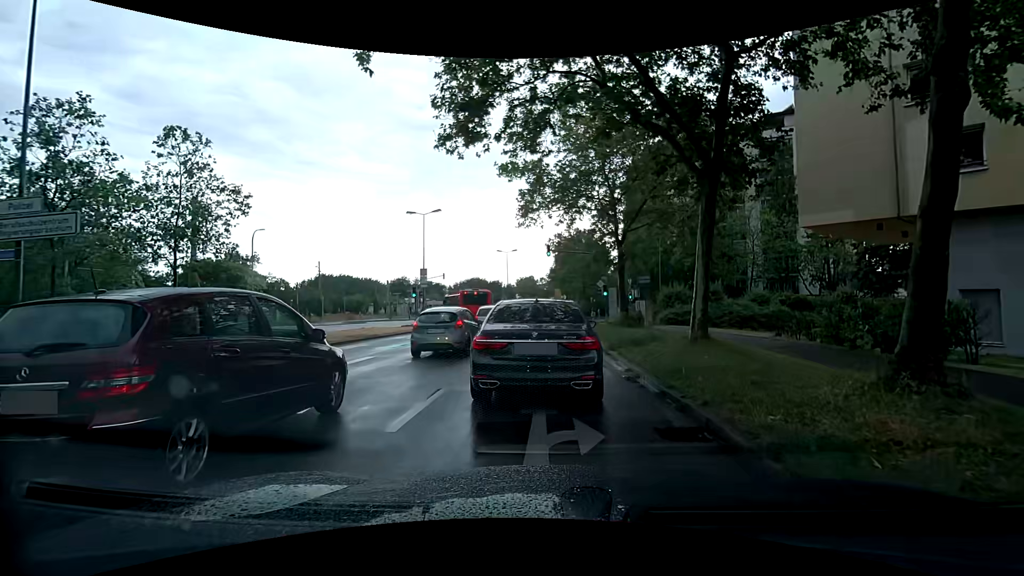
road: secondary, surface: asphalt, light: Day
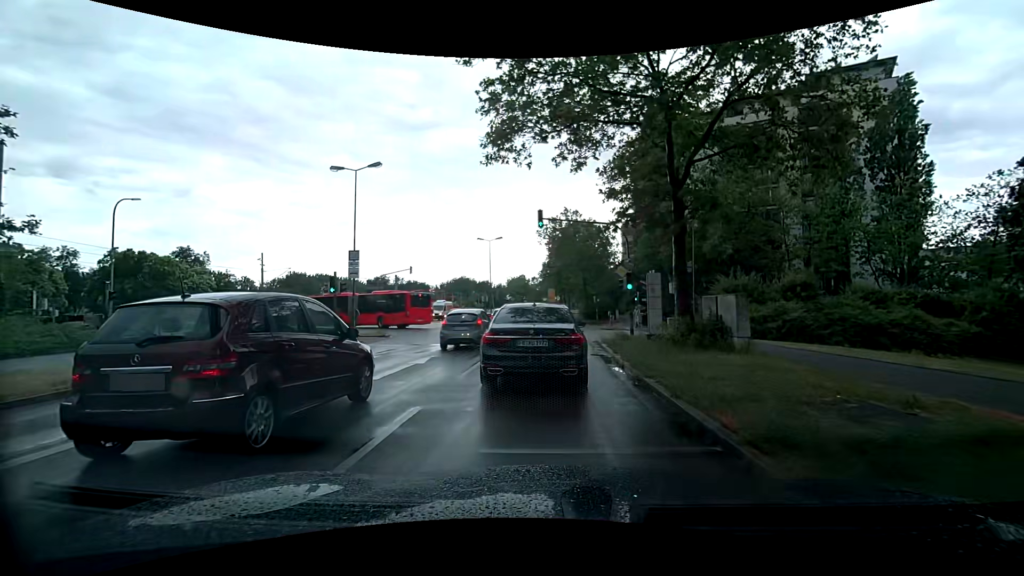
(+0.2, +13.9) m; +2°
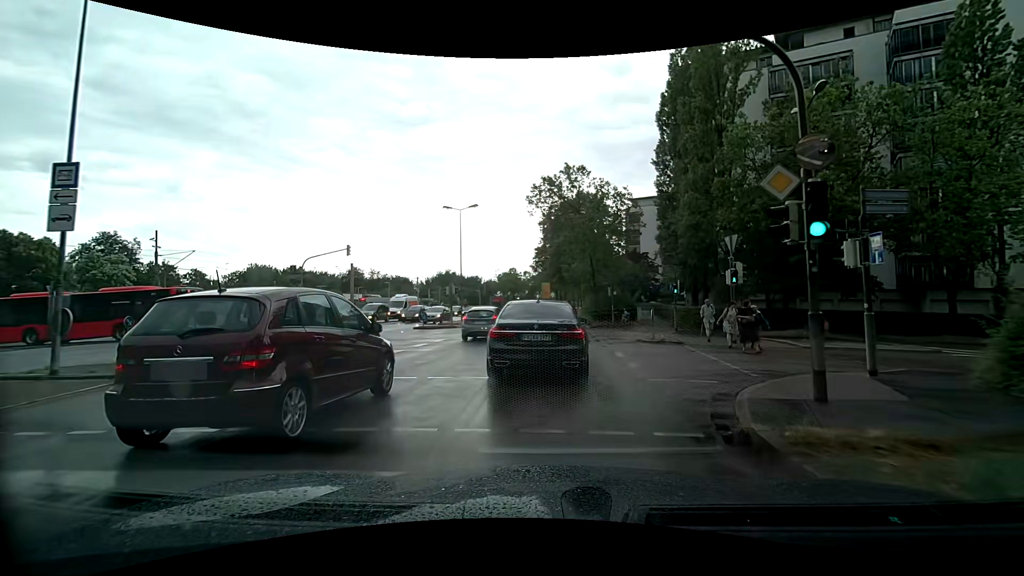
(0.0, +16.5) m; 0°
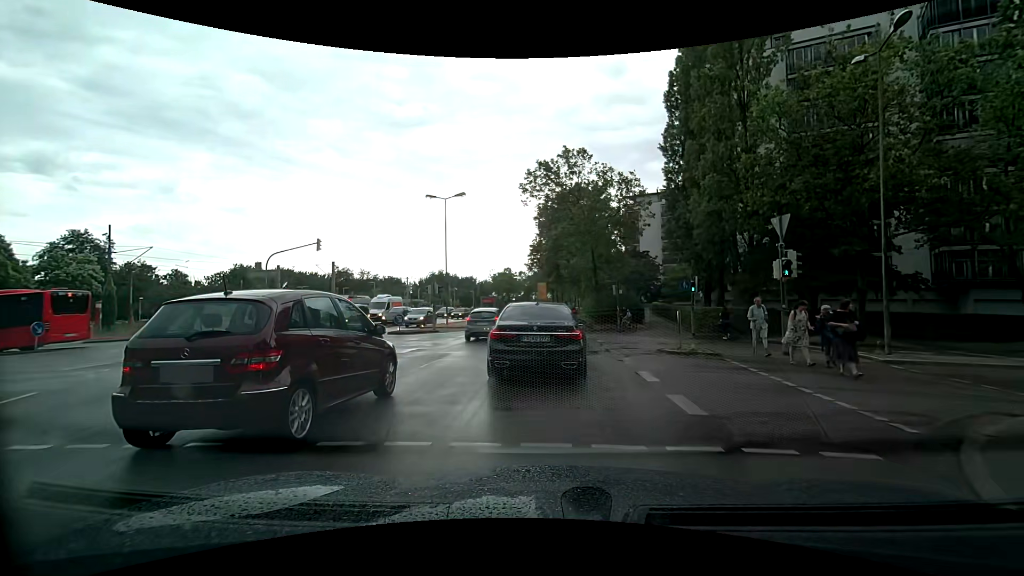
(0.0, +4.6) m; +1°
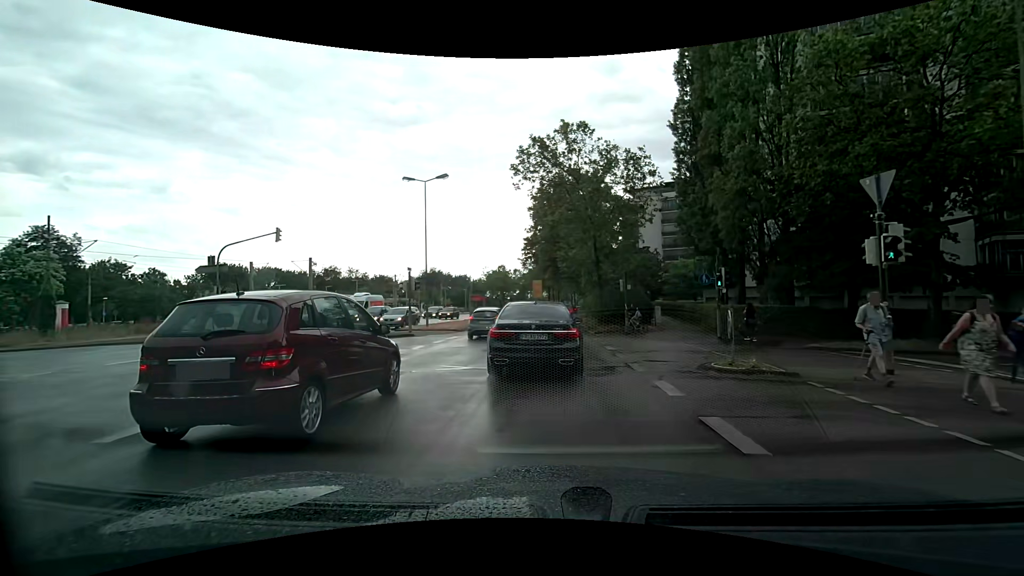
(0.0, +4.8) m; 0°
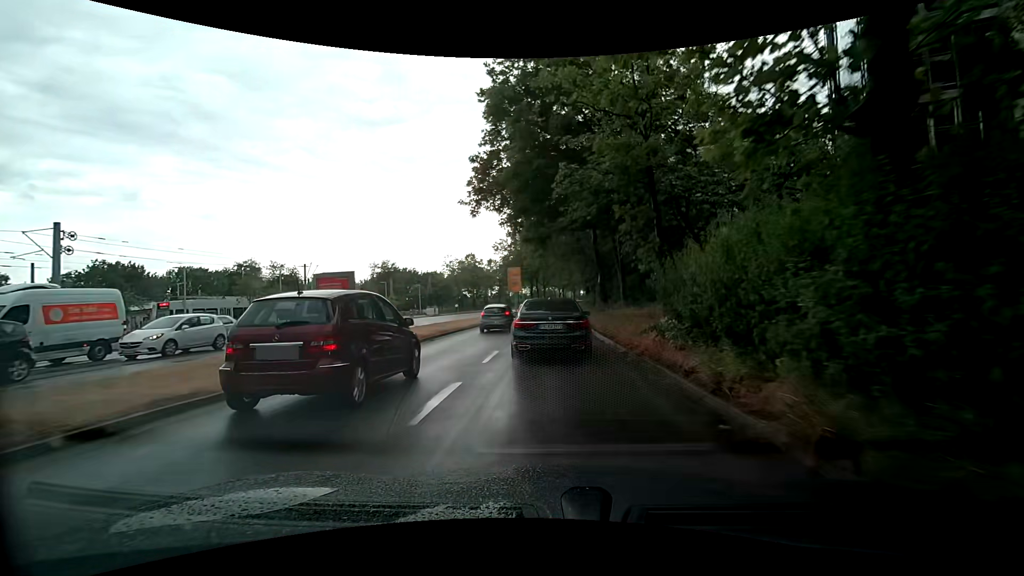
(+0.5, +27.9) m; +2°
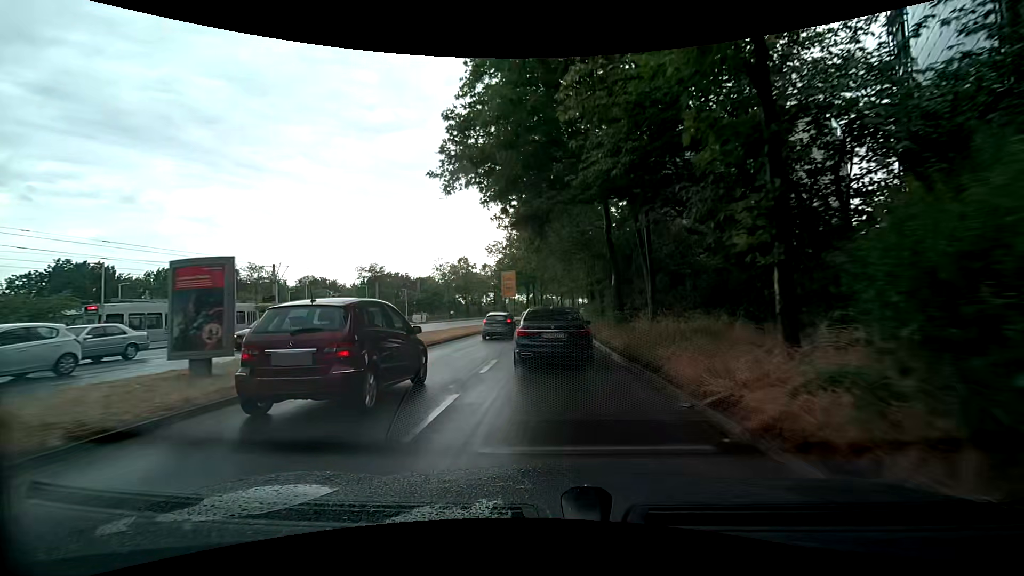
(-0.1, +6.5) m; -2°
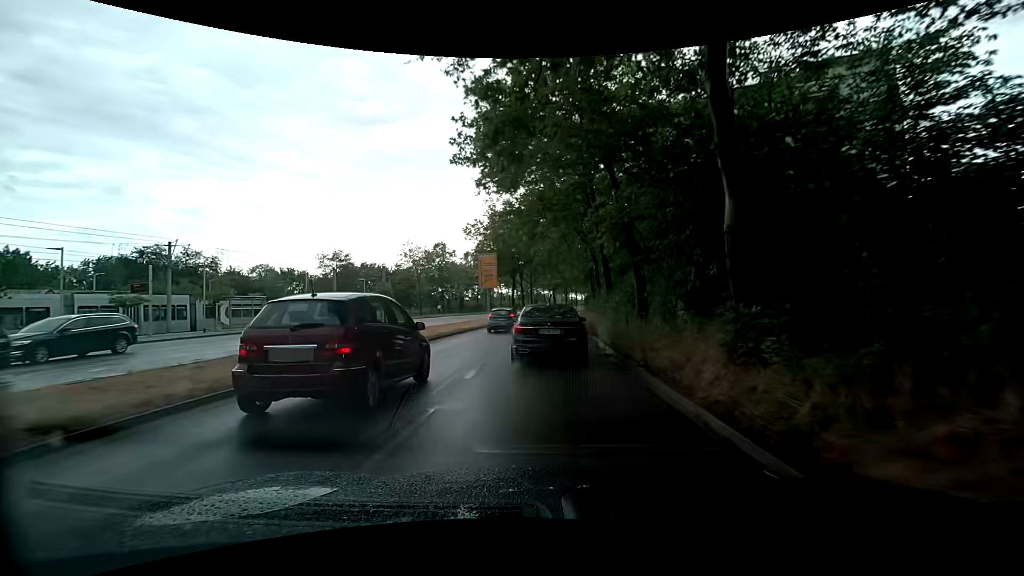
(+0.2, +13.7) m; +2°
(0, +10) (0, +20) (+1, +30) (+1, +40) (+2, +50) (+3, +60) (+4, +70) (+6, +80) (+8, +90) (+9, +99) m
